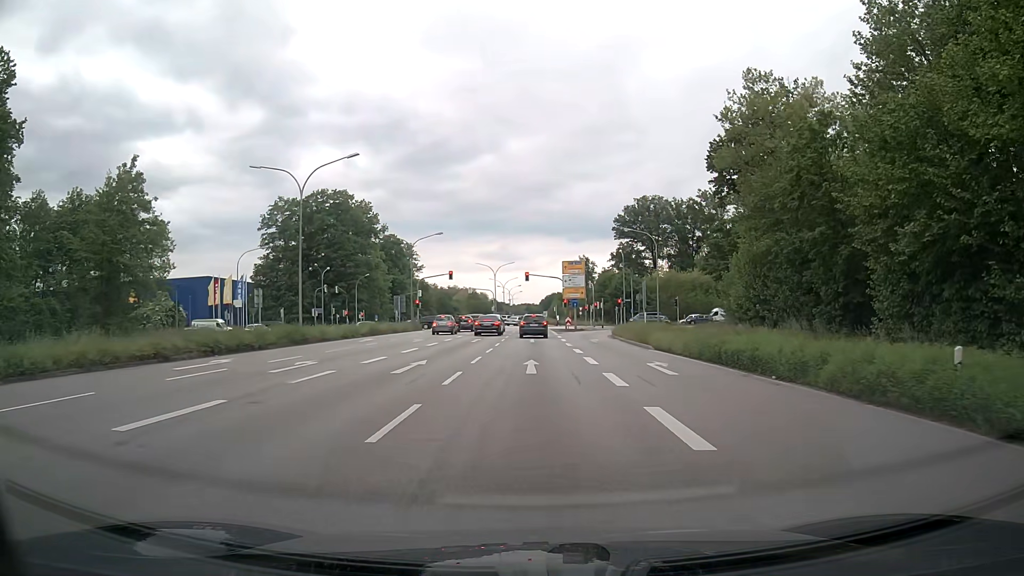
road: primary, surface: asphalt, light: Day
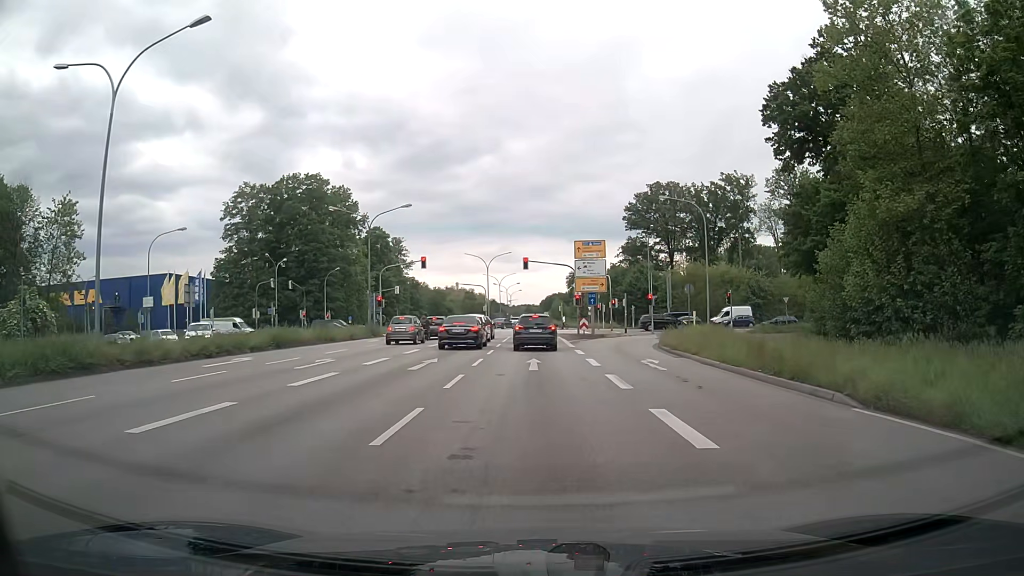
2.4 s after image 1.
(-0.1, +18.2) m; 0°
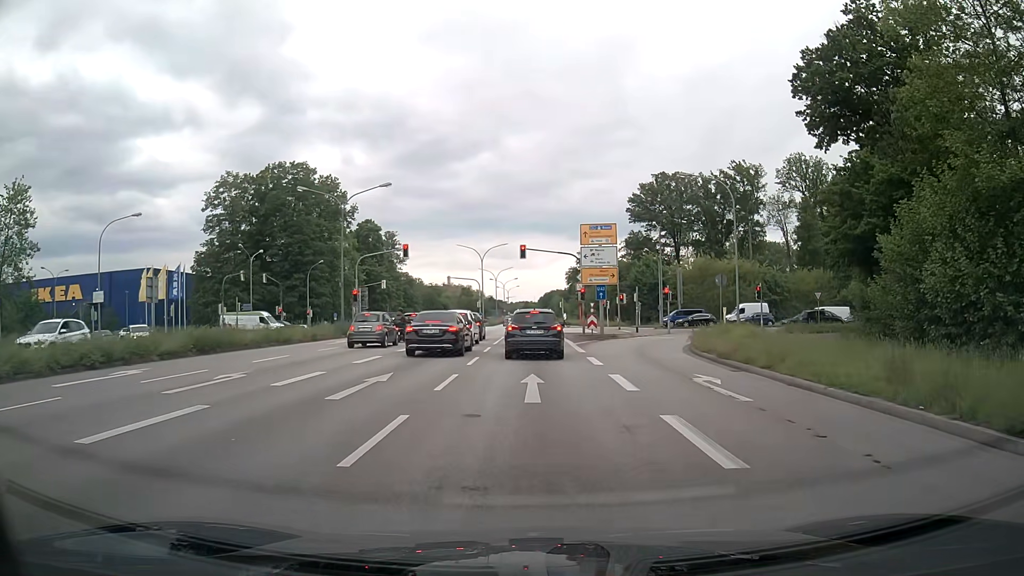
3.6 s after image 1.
(0.0, +7.0) m; 0°
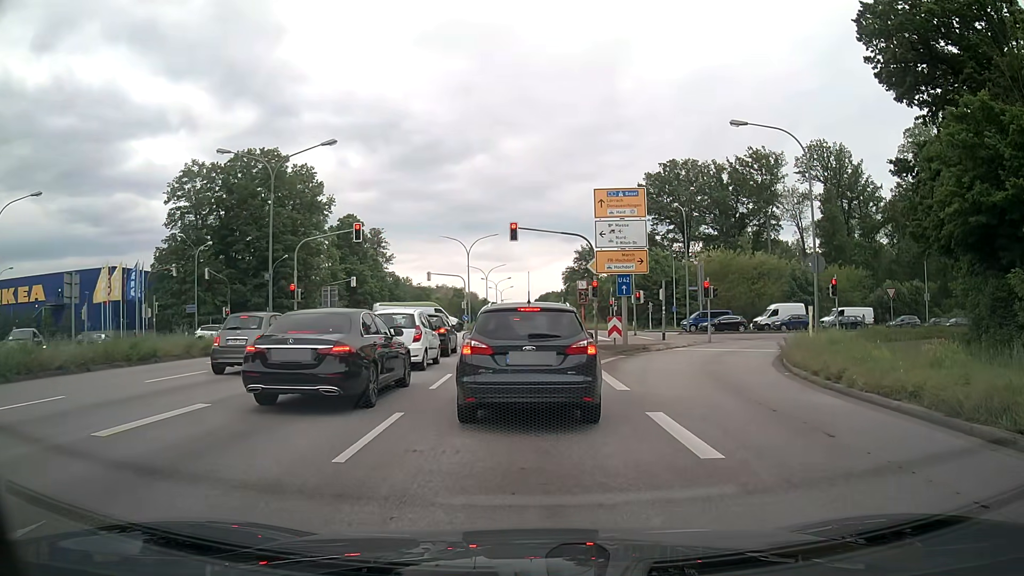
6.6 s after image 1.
(0.0, +11.7) m; +1°
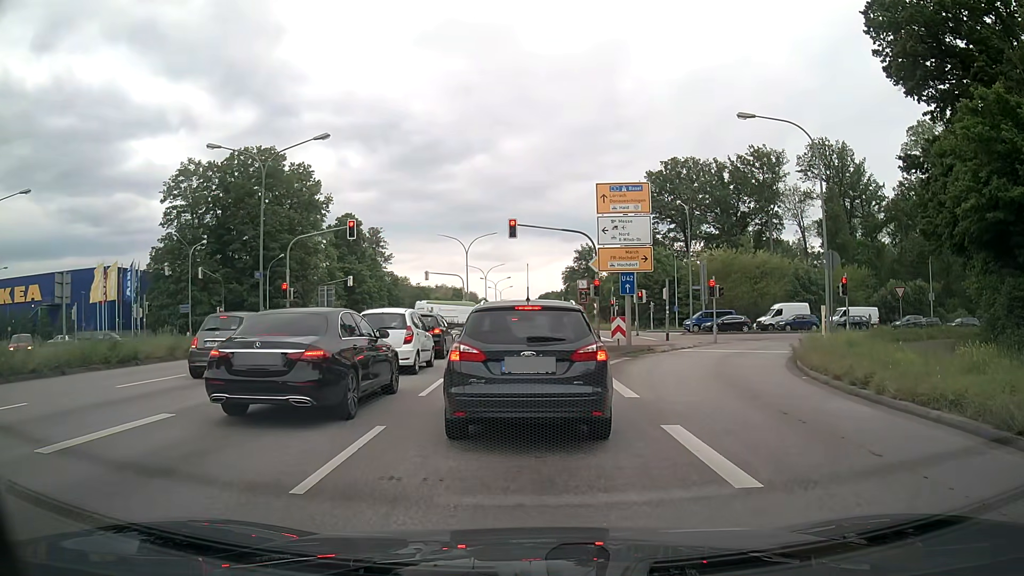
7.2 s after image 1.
(0.0, +1.1) m; +2°
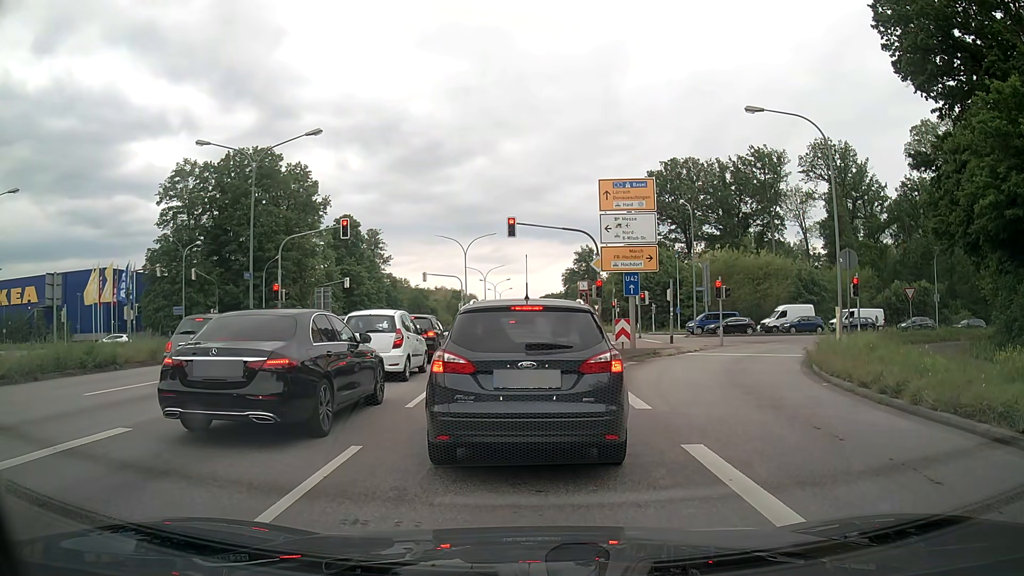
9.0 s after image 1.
(0.0, +1.1) m; 0°
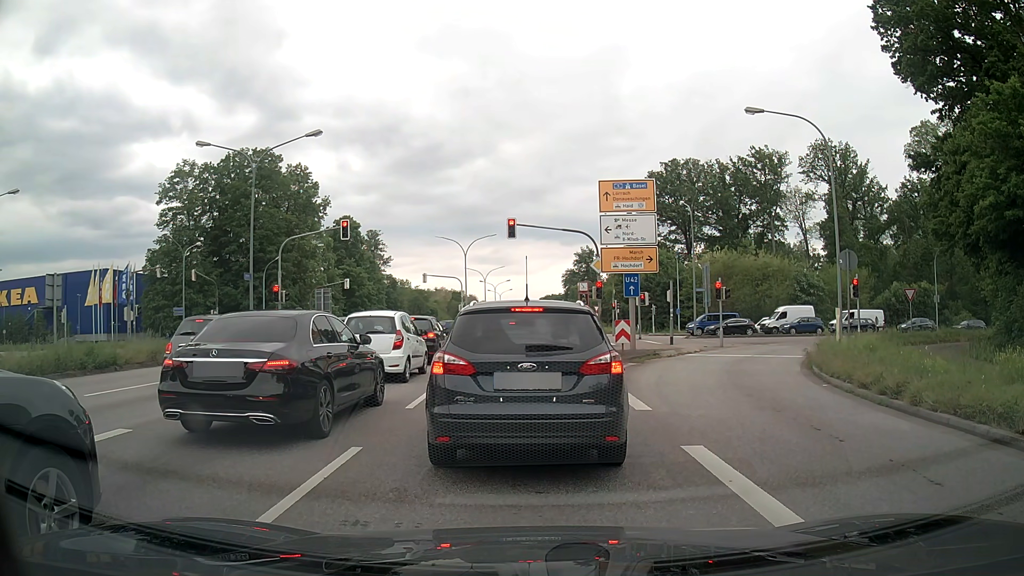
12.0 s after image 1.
(0.0, +0.1) m; 0°
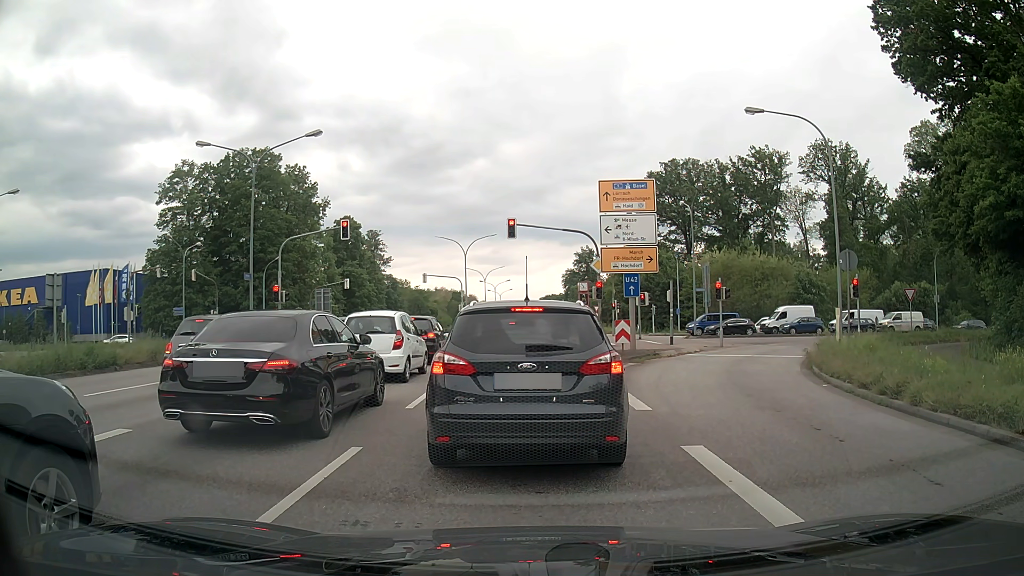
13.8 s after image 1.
(0.0, 0.0) m; 0°
(0, +10) (-1, +20) (-1, +30) (-2, +40) (-2, +50) (-3, +60) (-3, +70) (-4, +80) (-4, +90) (-5, +100) m
